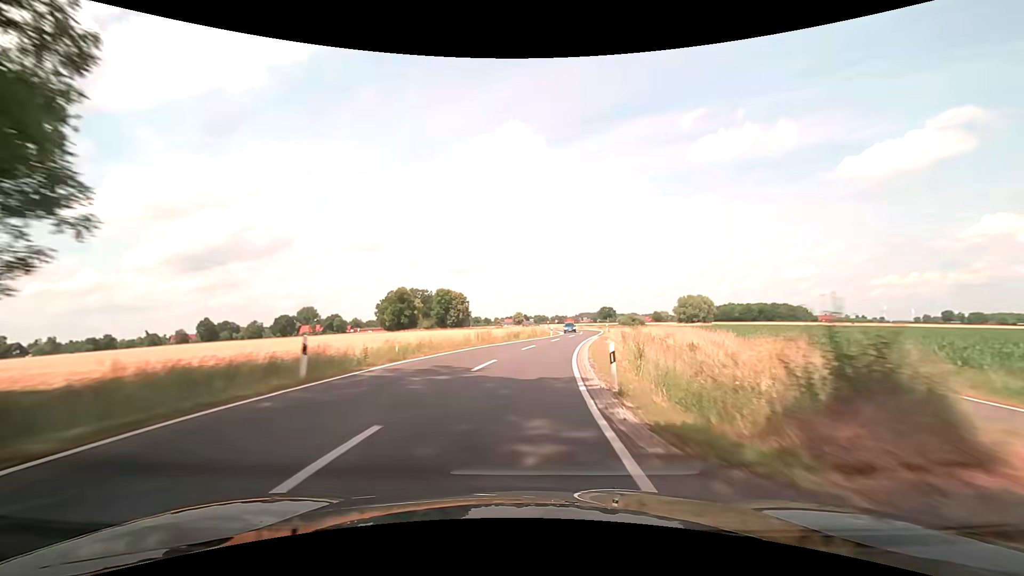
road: secondary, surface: asphalt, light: Day
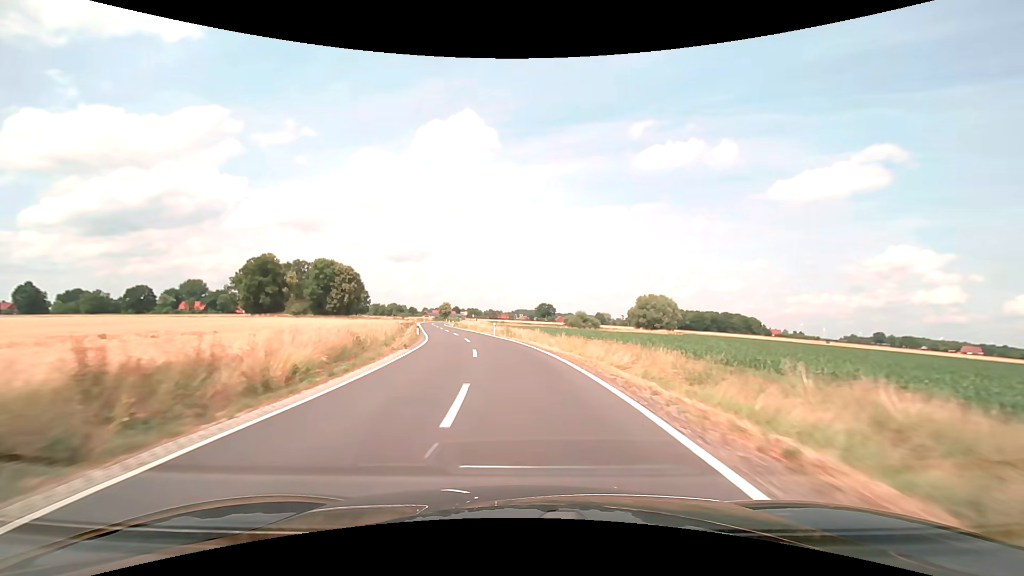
(+9.1, +66.5) m; +8°
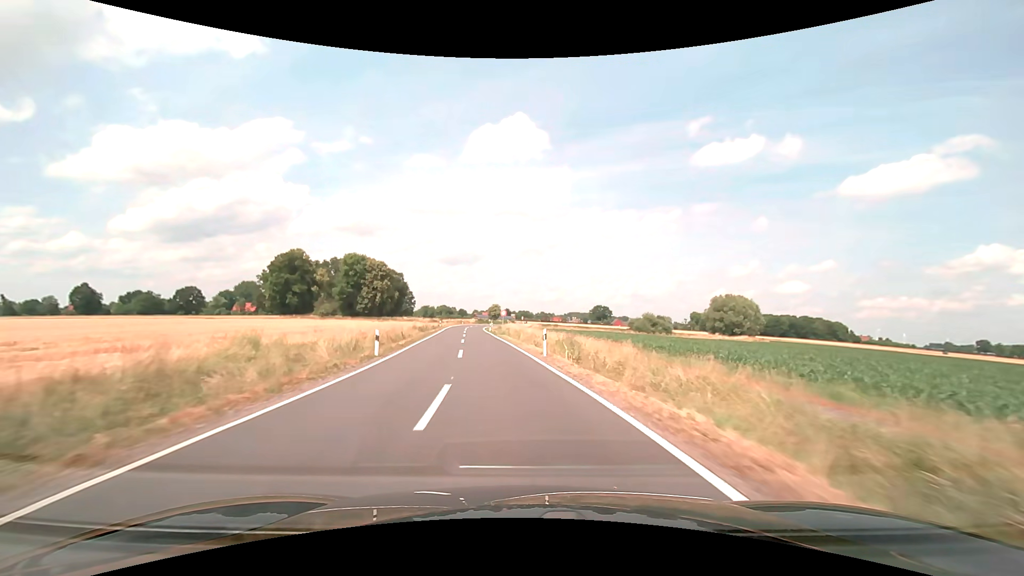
(-1.2, +24.0) m; -6°
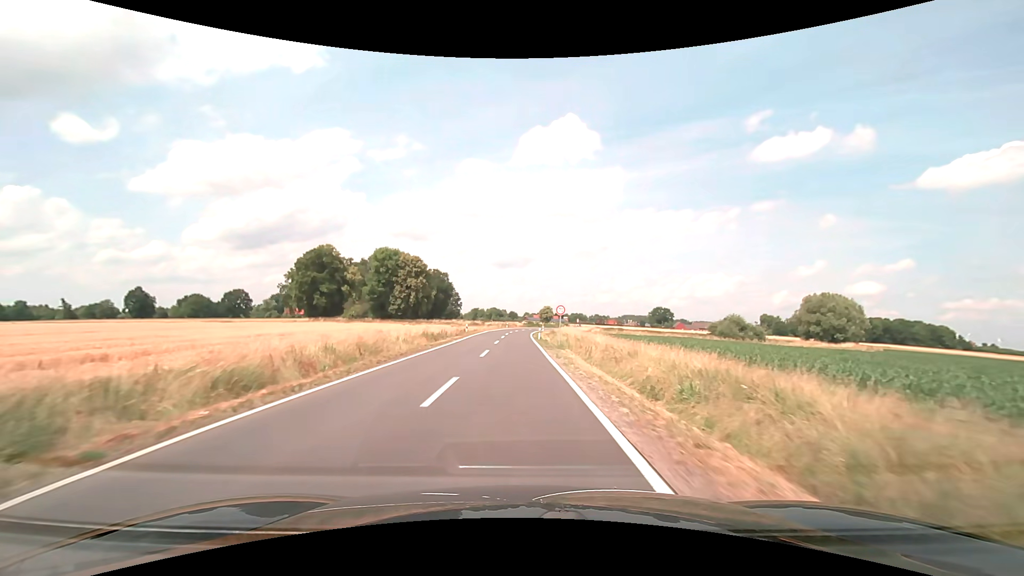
(-1.1, +22.0) m; -6°
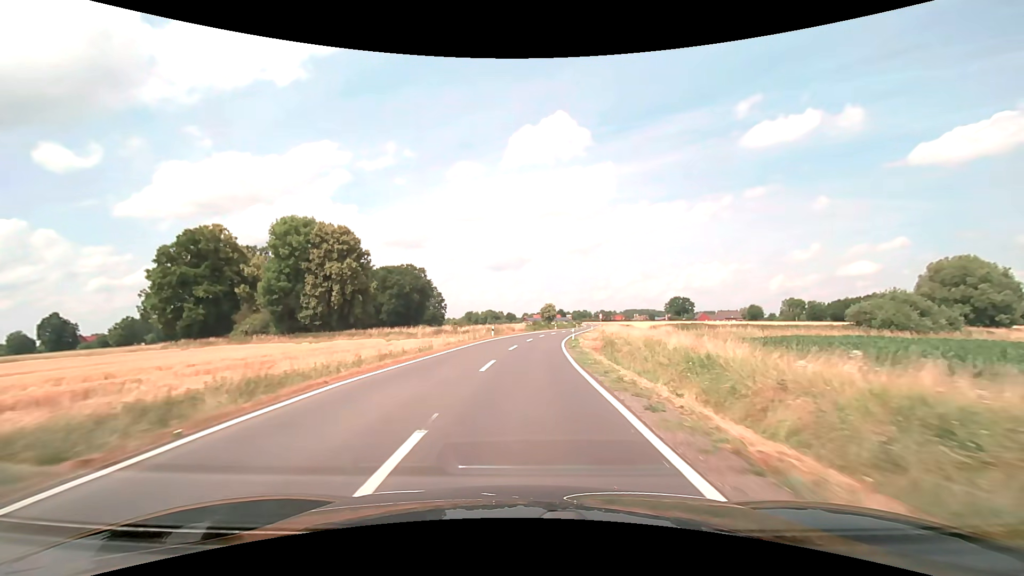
(-0.6, +54.1) m; 0°
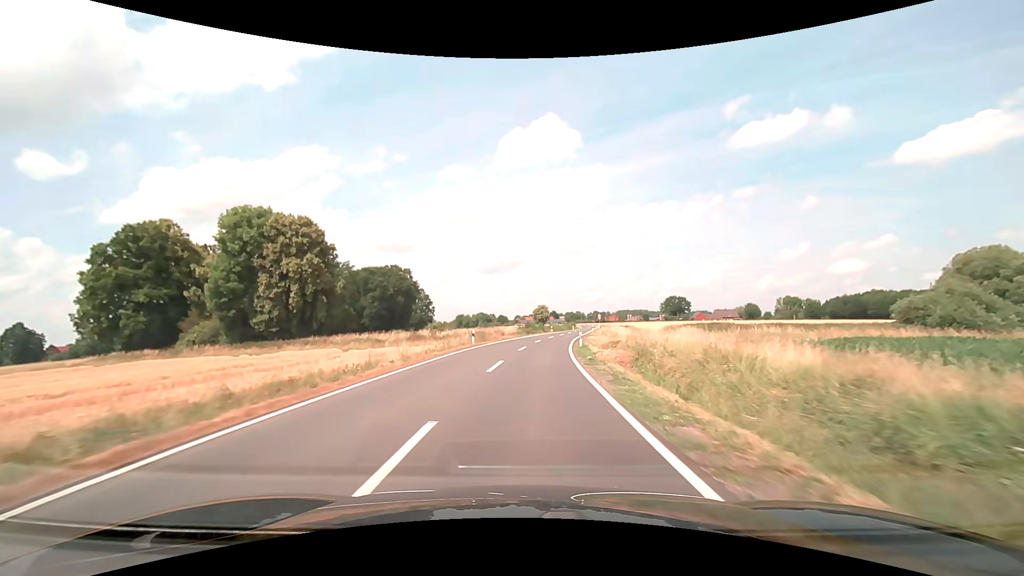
(+0.1, +11.2) m; +1°
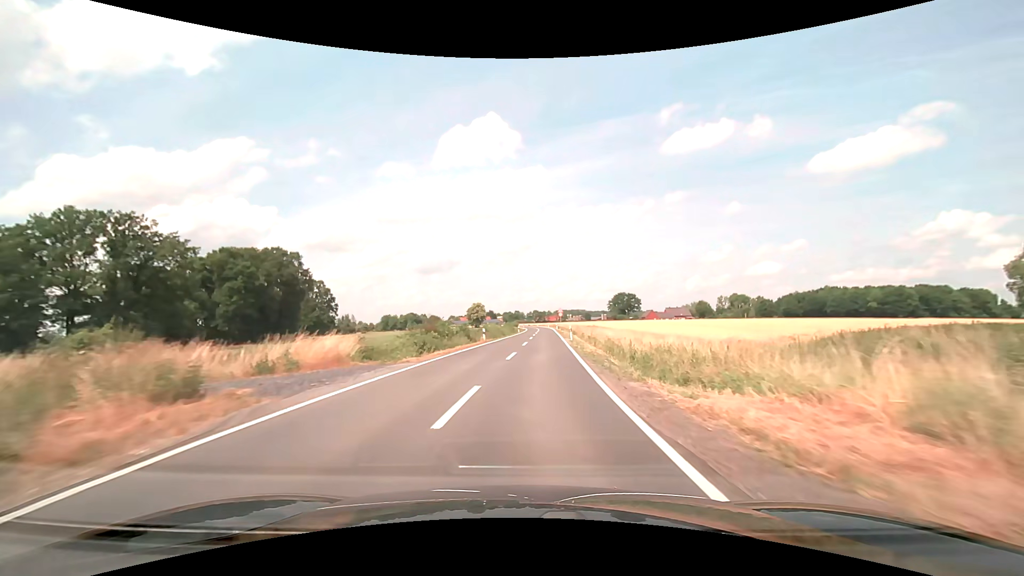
(+2.5, +44.2) m; +7°
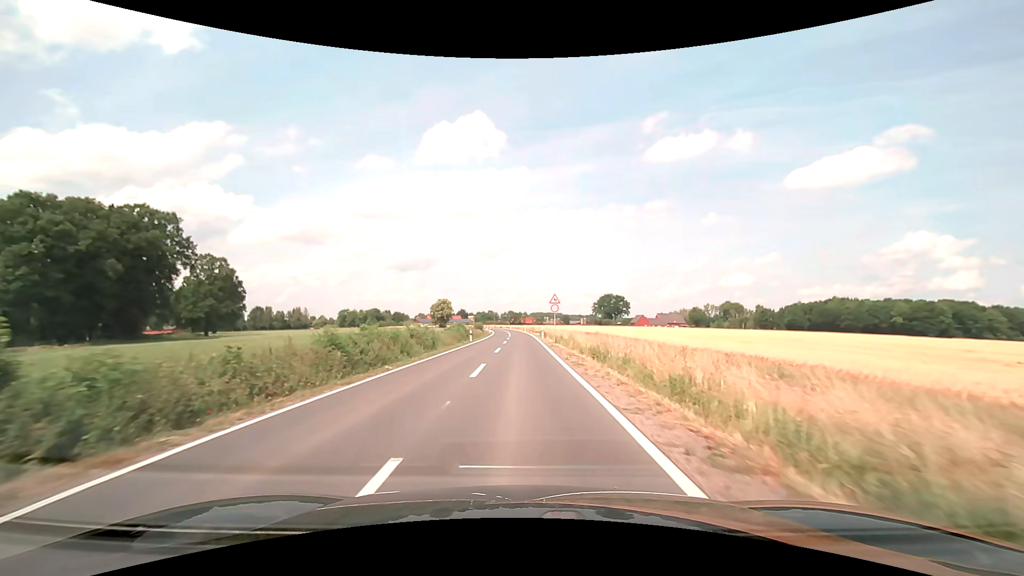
(+1.6, +41.2) m; +3°
(0, +10) (0, +20) (0, +30) (0, +40) (0, +50) (-1, +60) (-1, +70) (-1, +80) (-1, +90) (-2, +100) m
